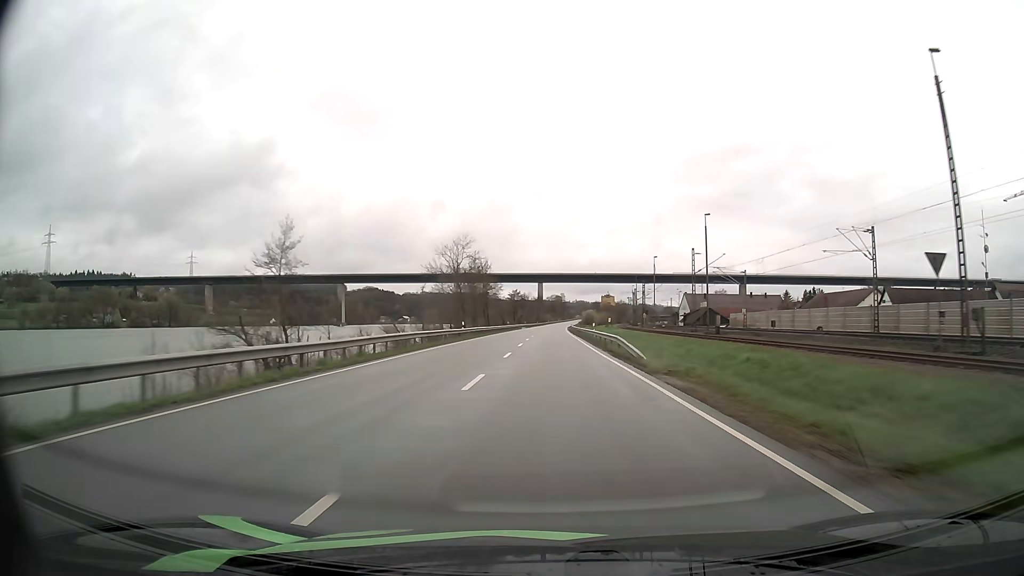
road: primary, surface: asphalt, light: Day
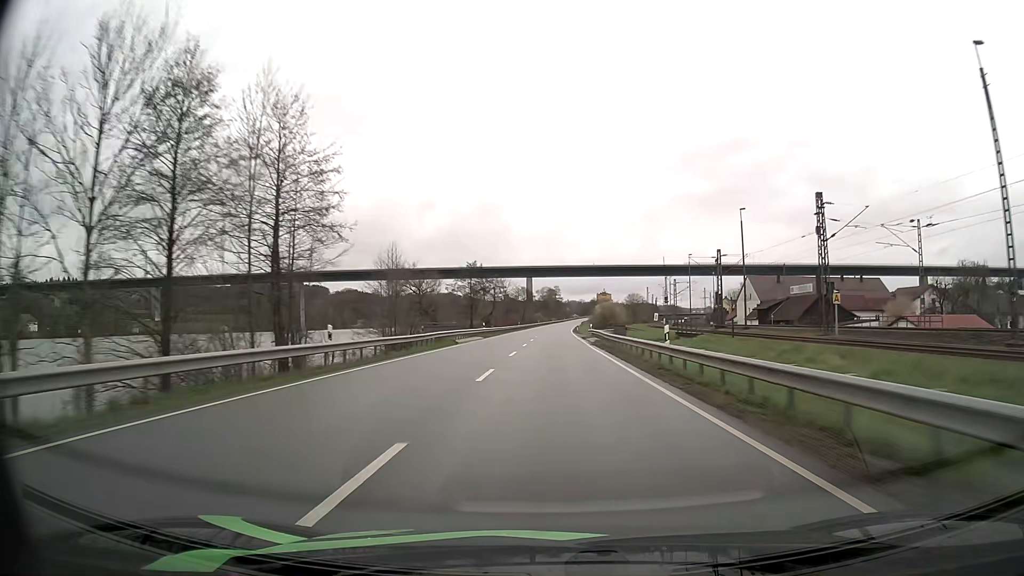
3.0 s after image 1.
(+0.4, +82.3) m; +1°
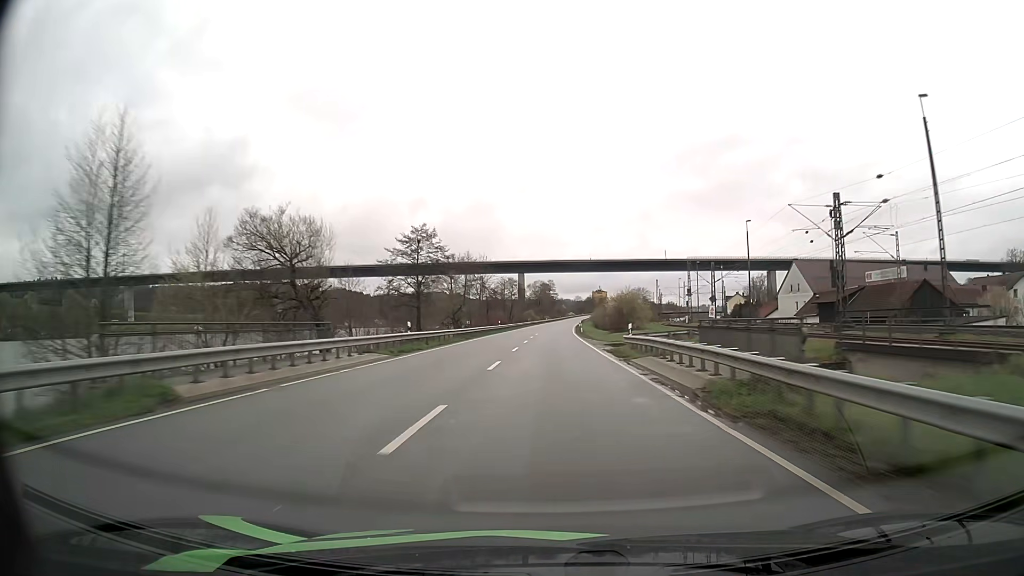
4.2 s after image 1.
(+0.2, +32.9) m; +1°
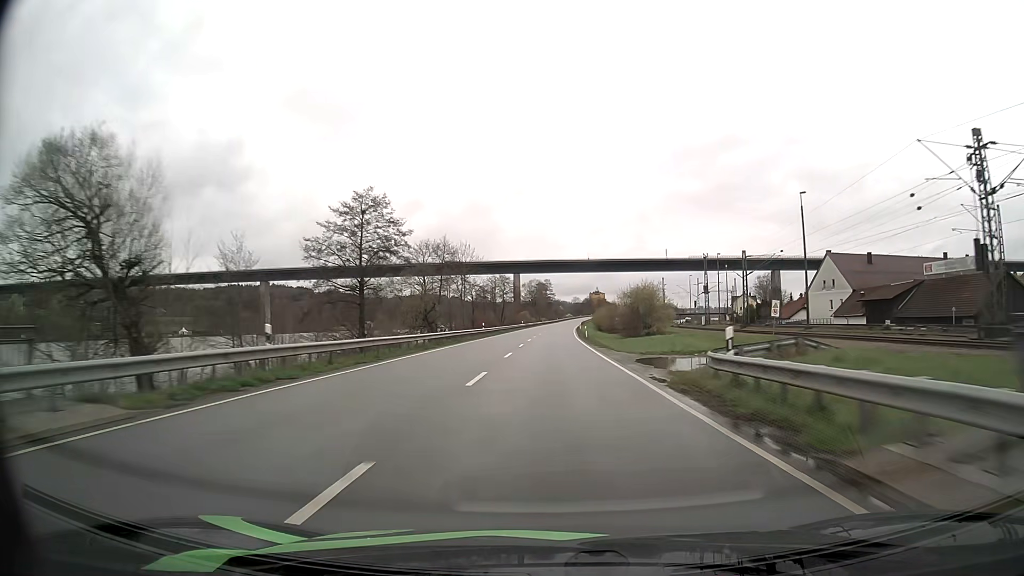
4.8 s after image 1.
(0.0, +16.5) m; 0°
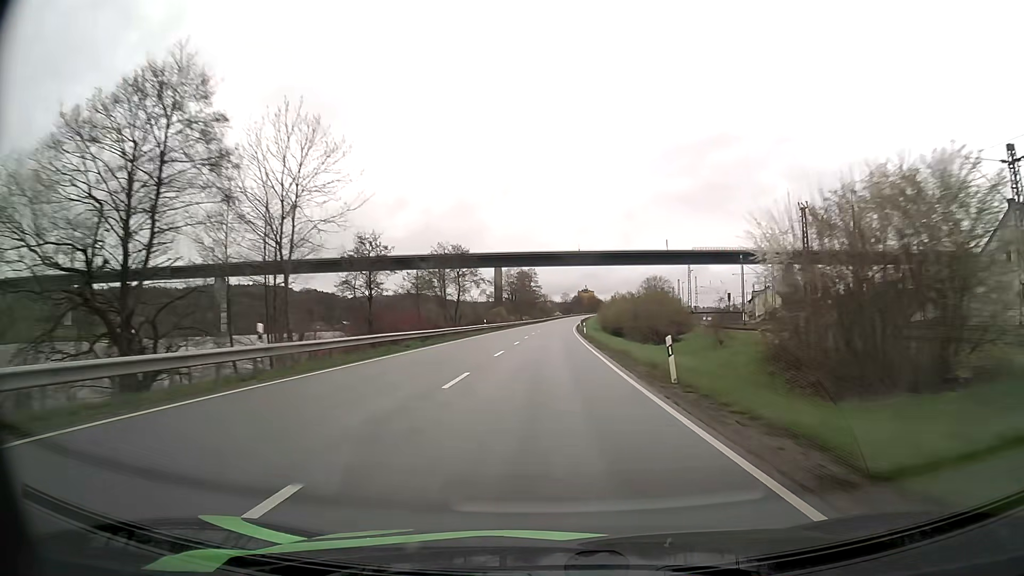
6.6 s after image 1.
(+0.6, +49.4) m; +1°
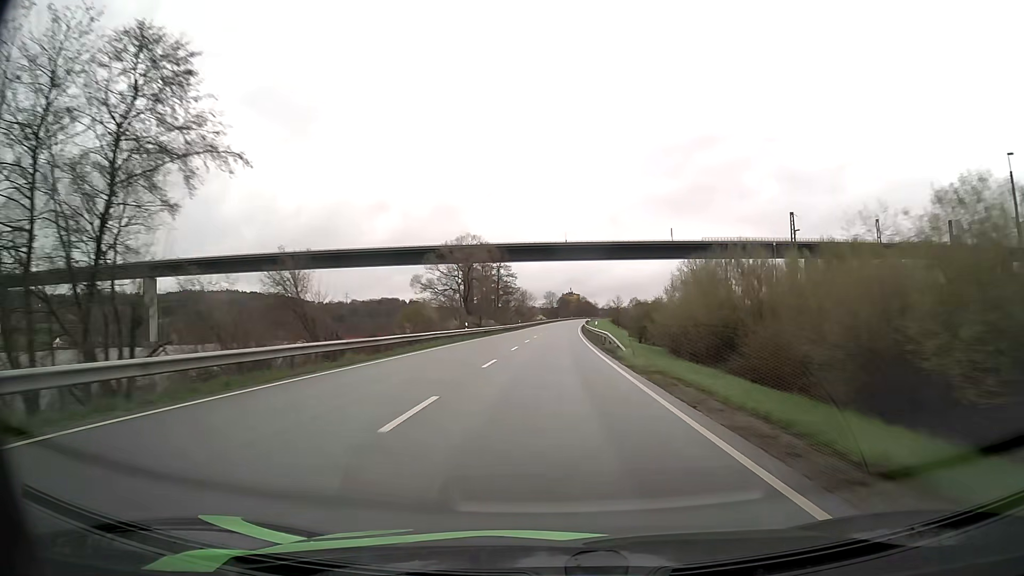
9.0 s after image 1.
(+0.8, +65.7) m; +2°
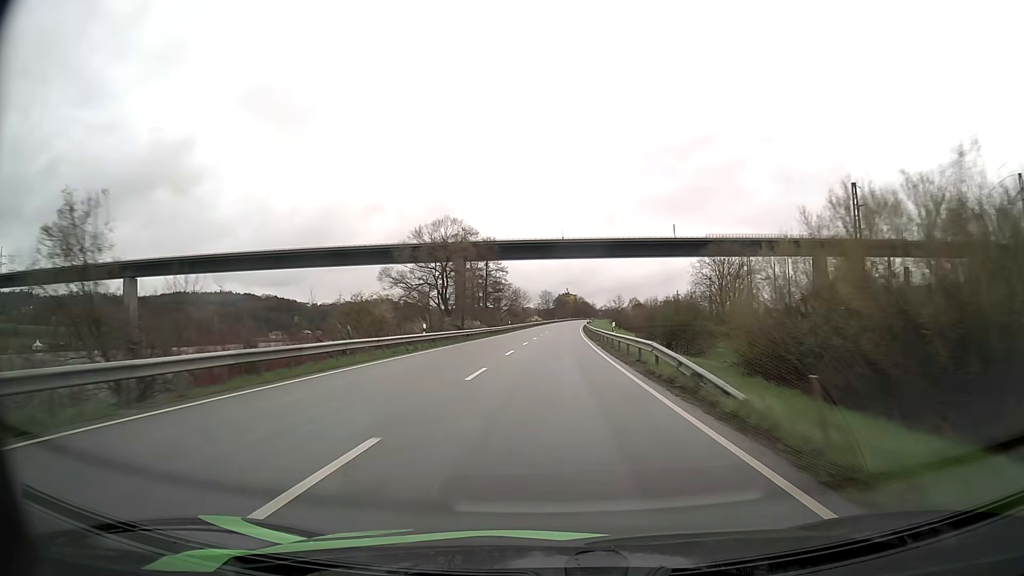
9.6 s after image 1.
(0.0, +16.4) m; 0°
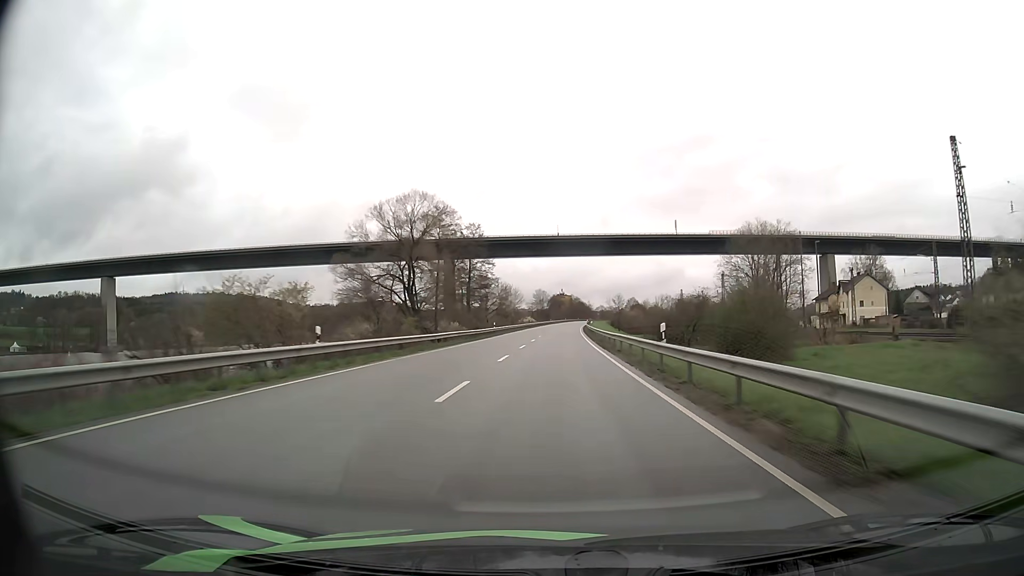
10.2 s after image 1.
(+0.1, +16.4) m; 0°
